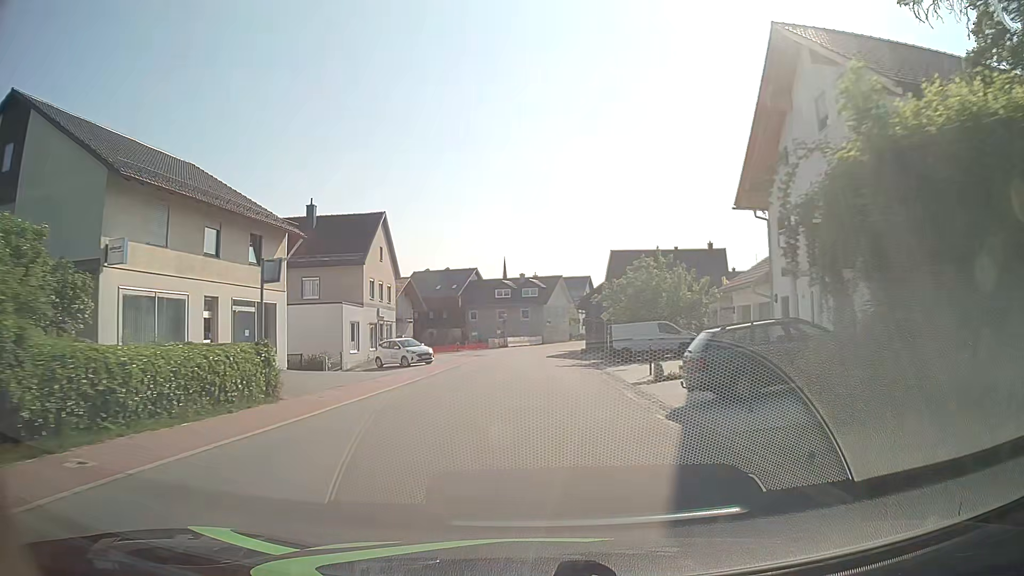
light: Day
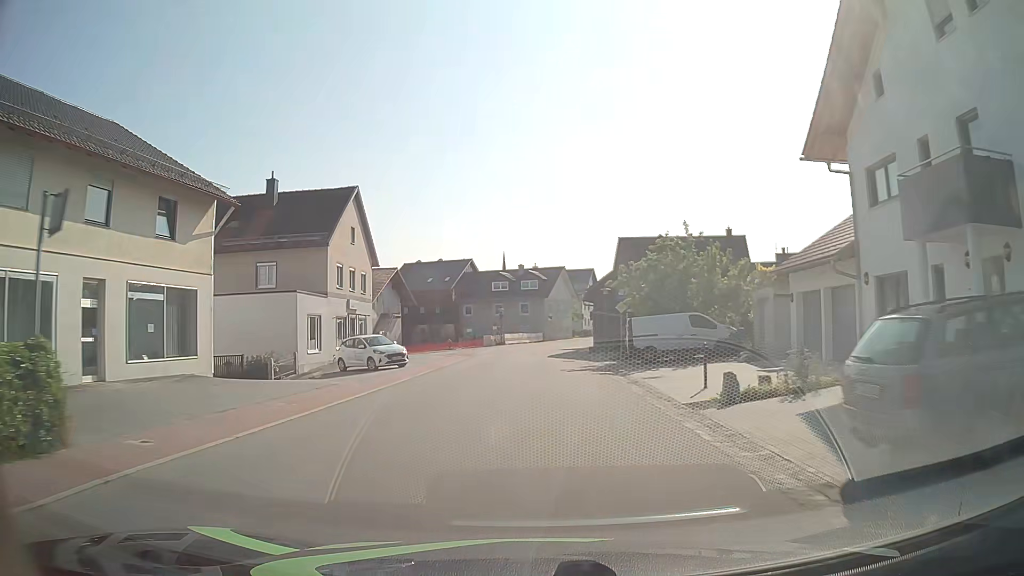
(0.0, +7.3) m; 0°
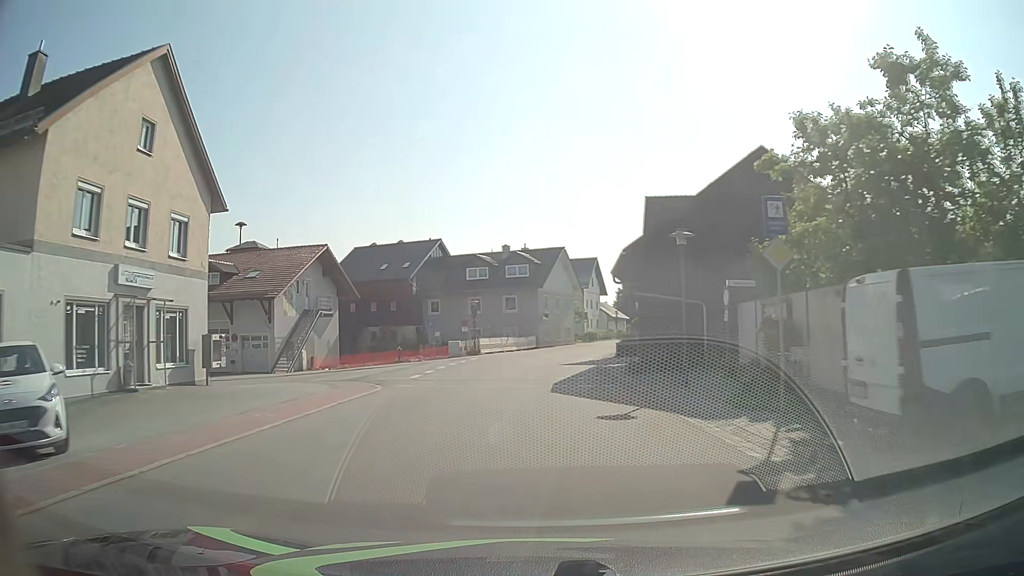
(+0.2, +21.8) m; +1°
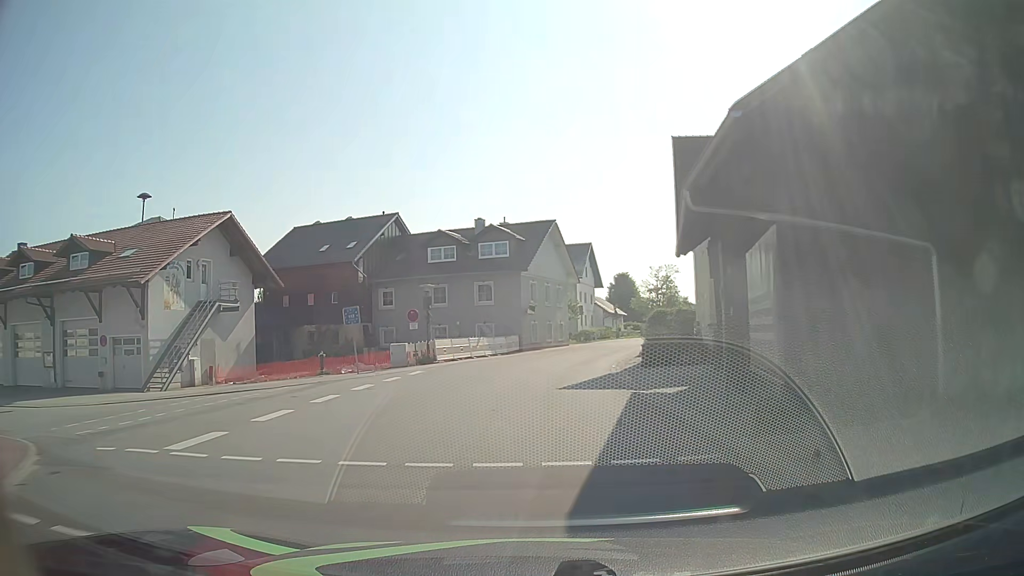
(+0.1, +14.4) m; +1°
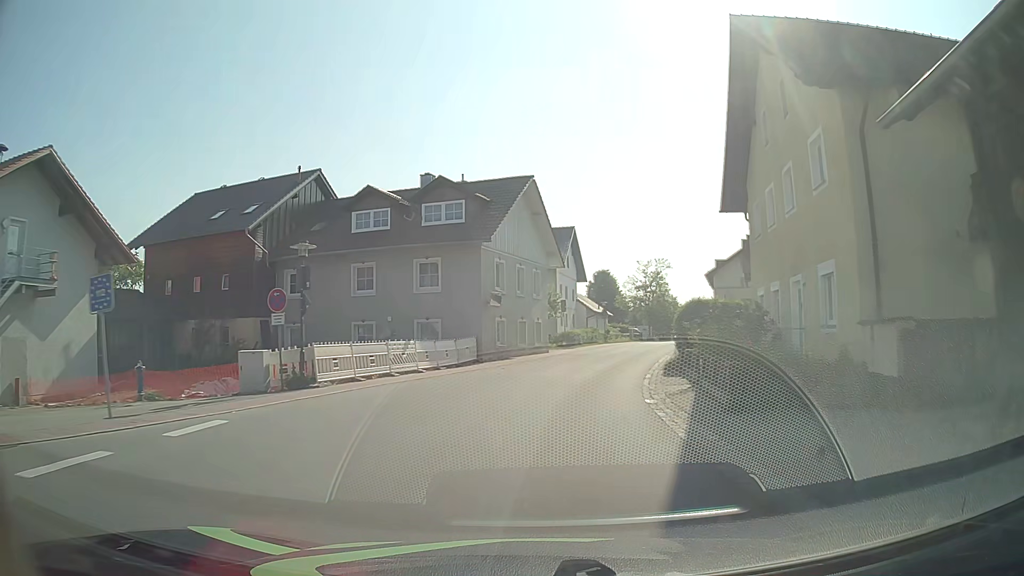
(+0.2, +14.2) m; +2°
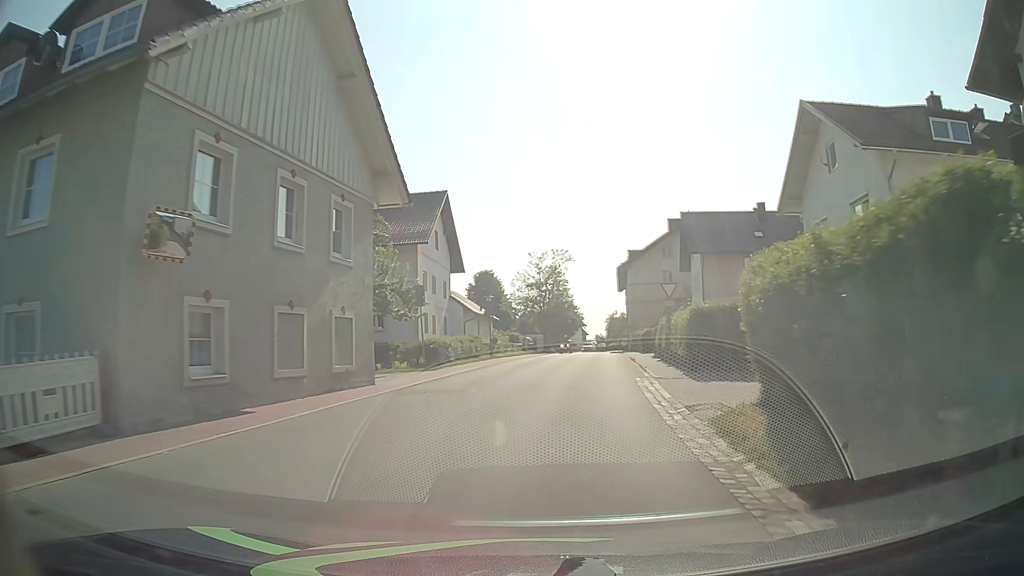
(+1.7, +20.5) m; +10°
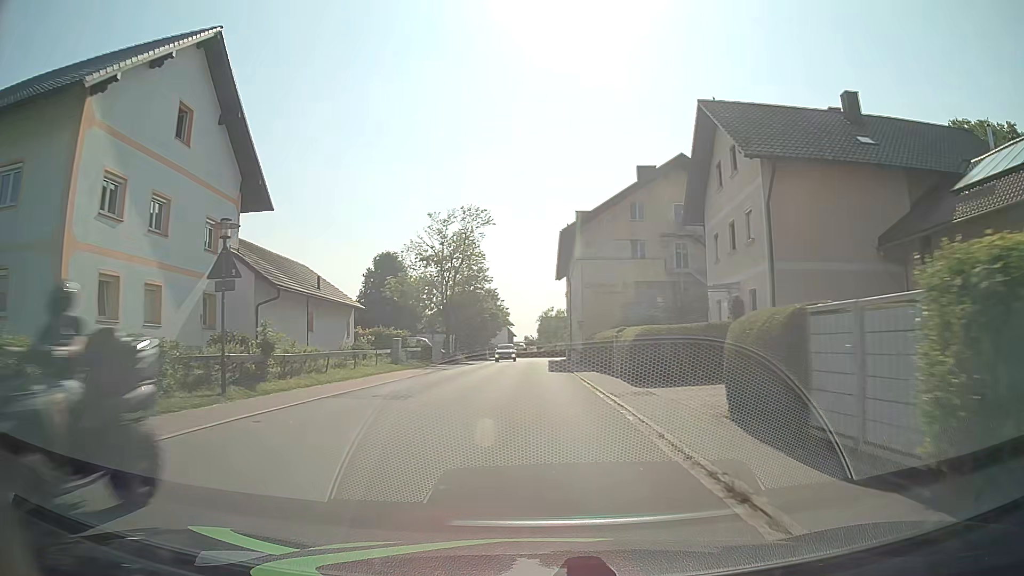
(+2.4, +27.0) m; +6°
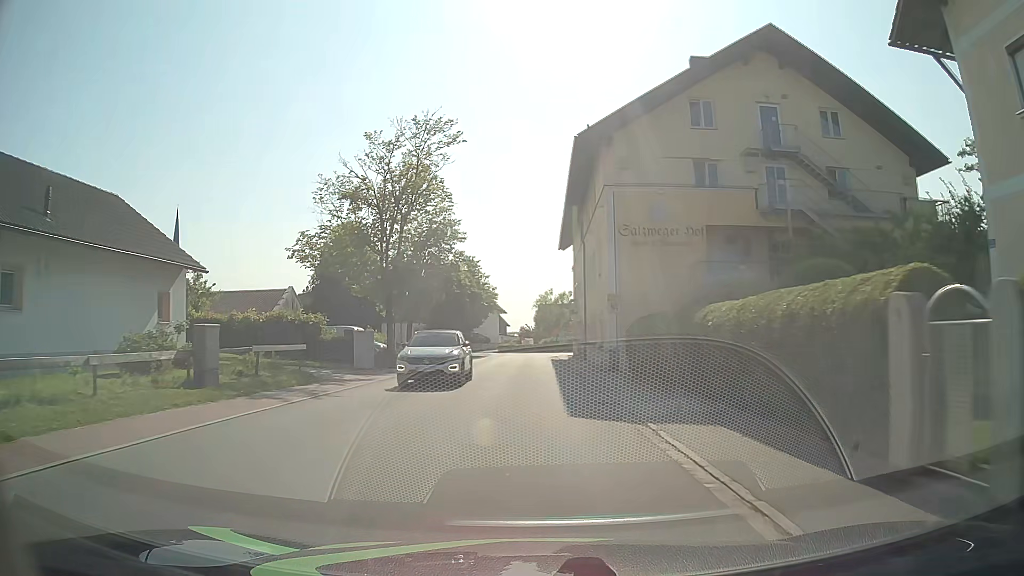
(0.0, +20.6) m; 0°
